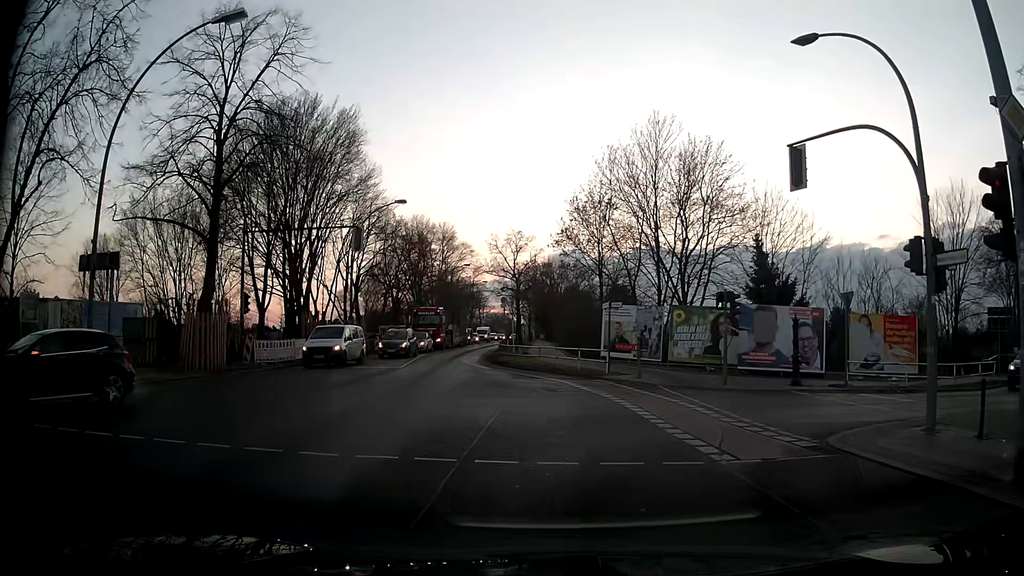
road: secondary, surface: asphalt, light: Day
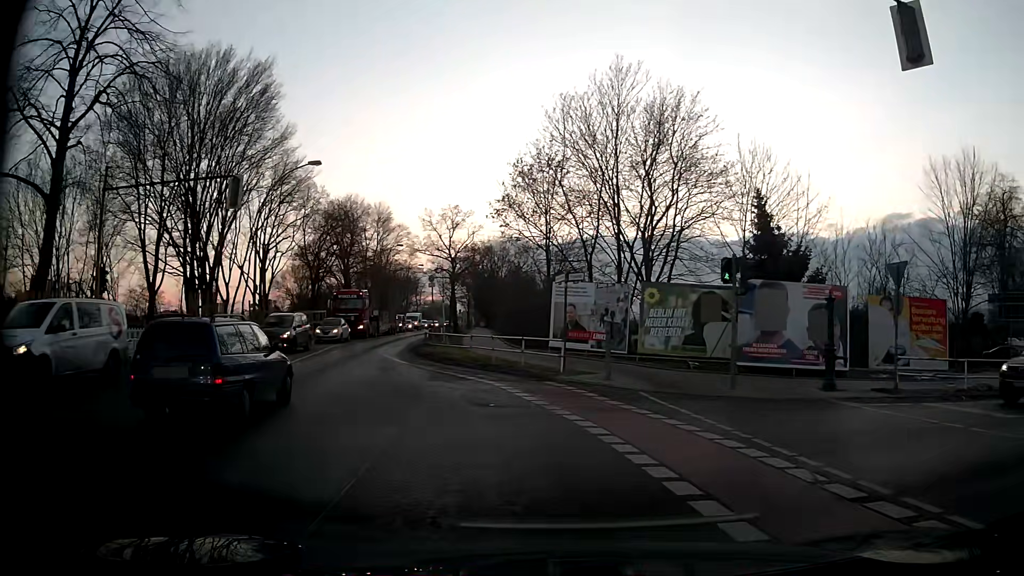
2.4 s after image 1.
(+0.2, +7.2) m; +4°
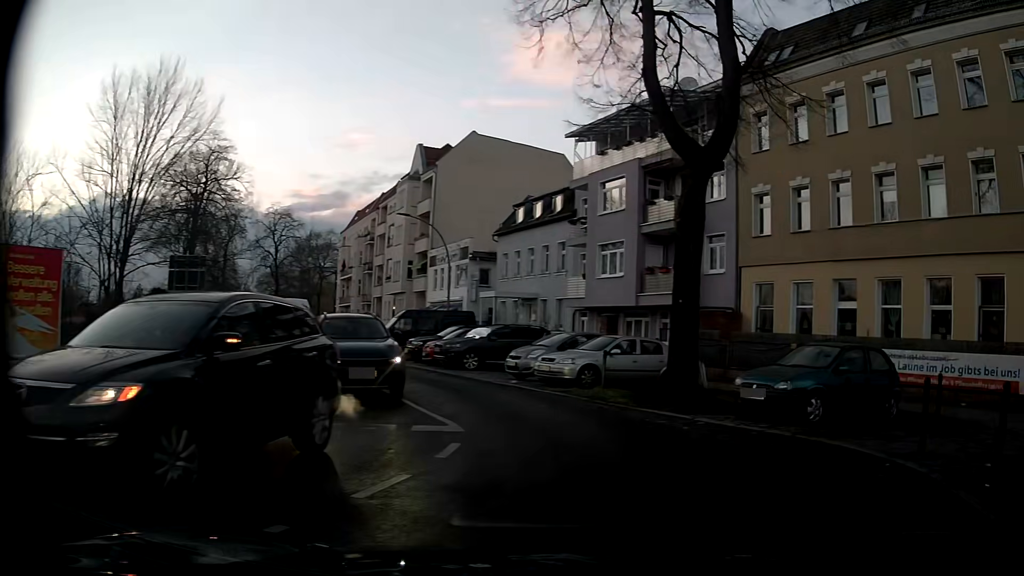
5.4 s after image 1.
(+6.1, +8.8) m; +69°
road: residential
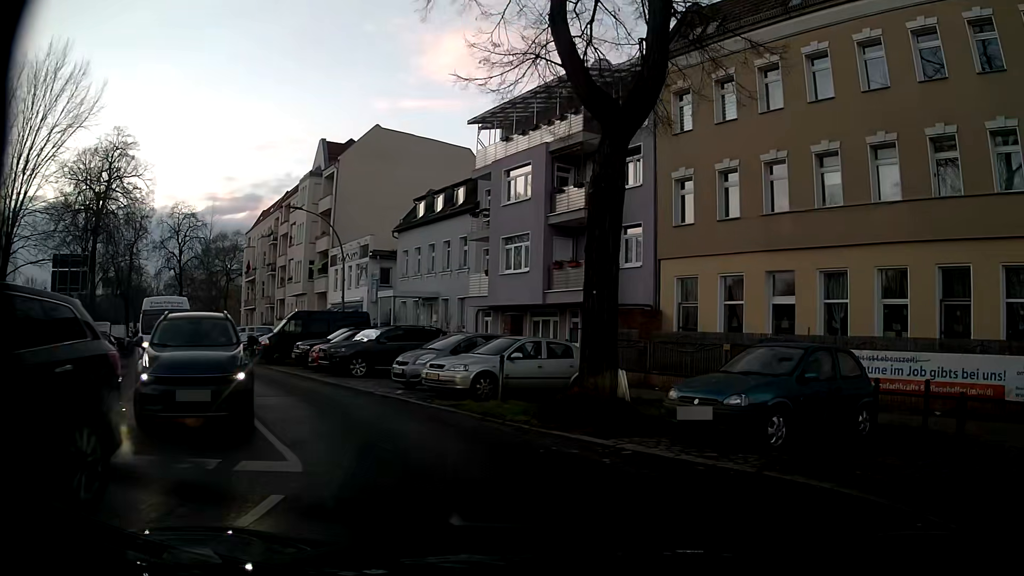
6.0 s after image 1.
(+0.3, +2.7) m; +10°
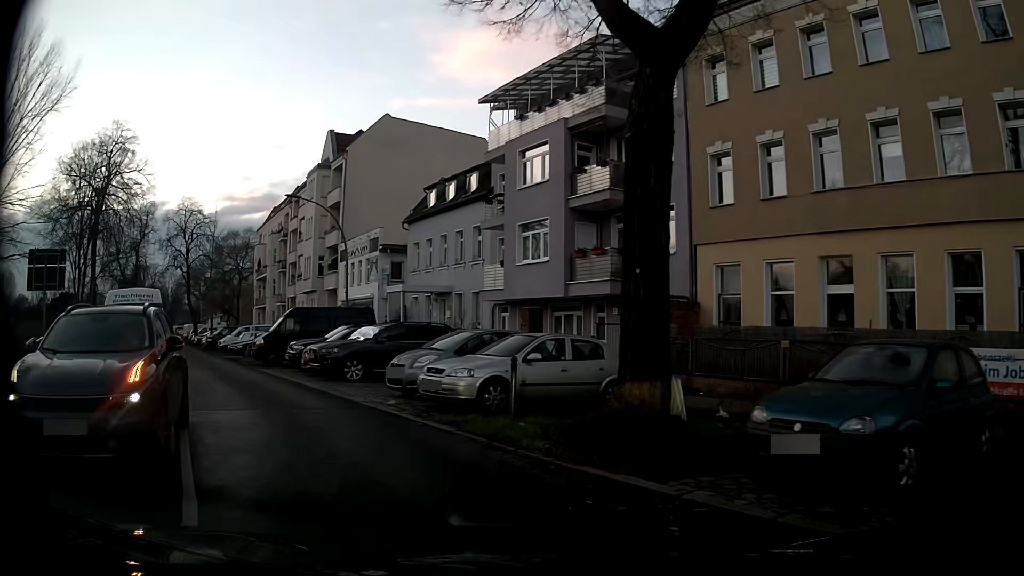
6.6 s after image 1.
(0.0, +2.8) m; -1°
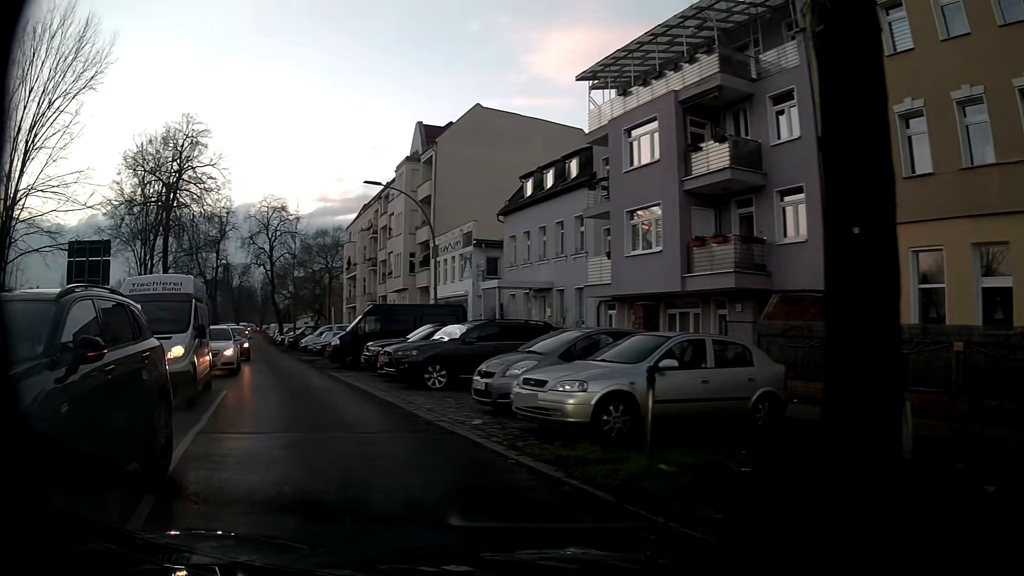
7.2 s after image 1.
(-0.2, +3.0) m; -7°
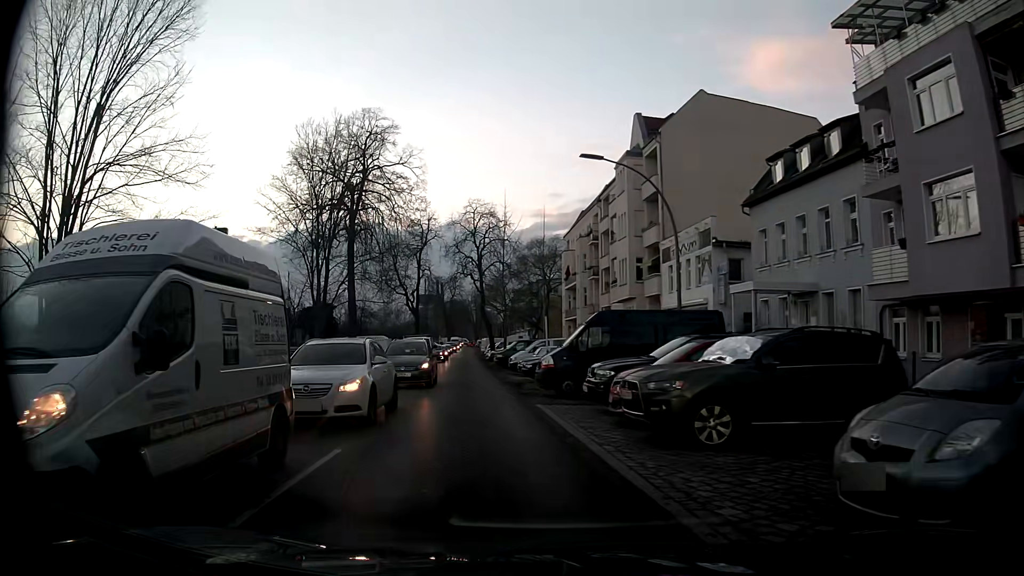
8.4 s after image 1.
(-1.3, +6.4) m; -19°
